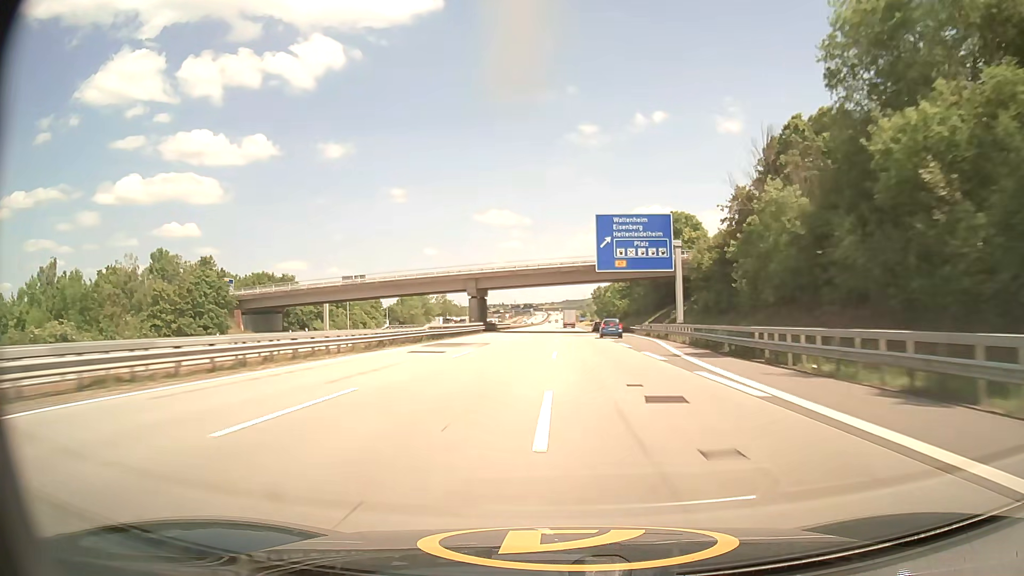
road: motorway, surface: asphalt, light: Day
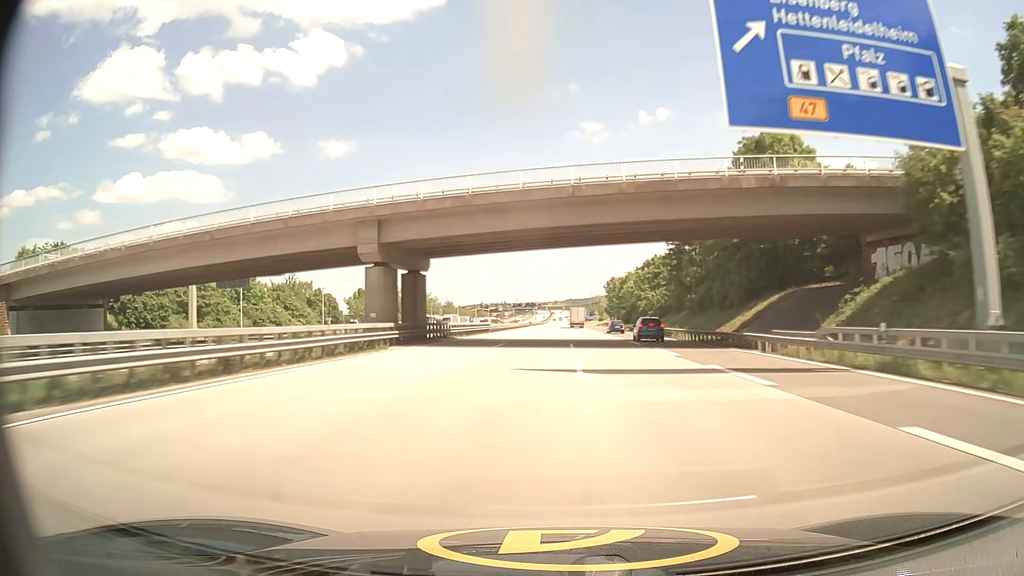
(0.0, +46.1) m; 0°
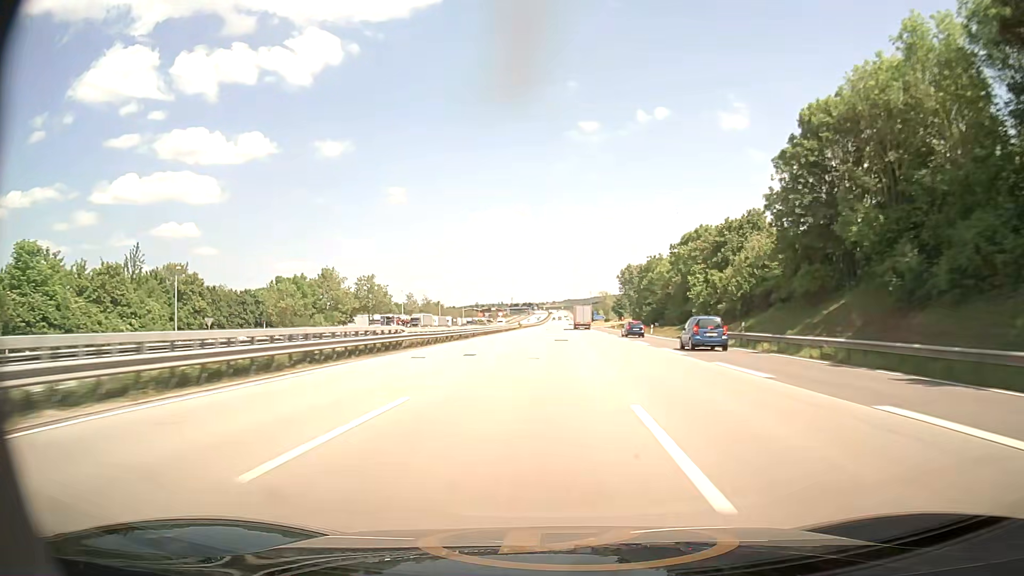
(-0.1, +45.7) m; -1°
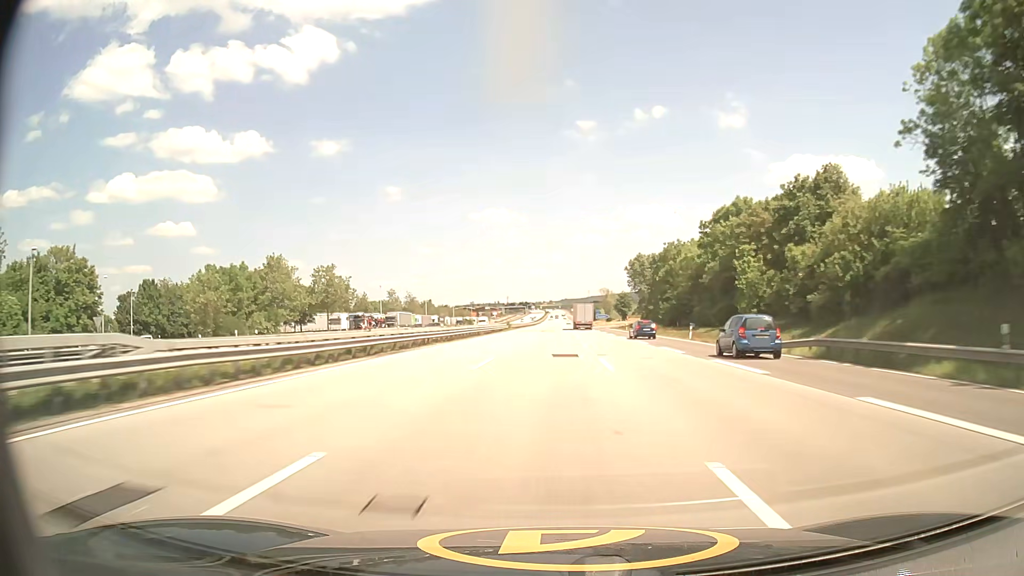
(+0.2, +22.7) m; +1°
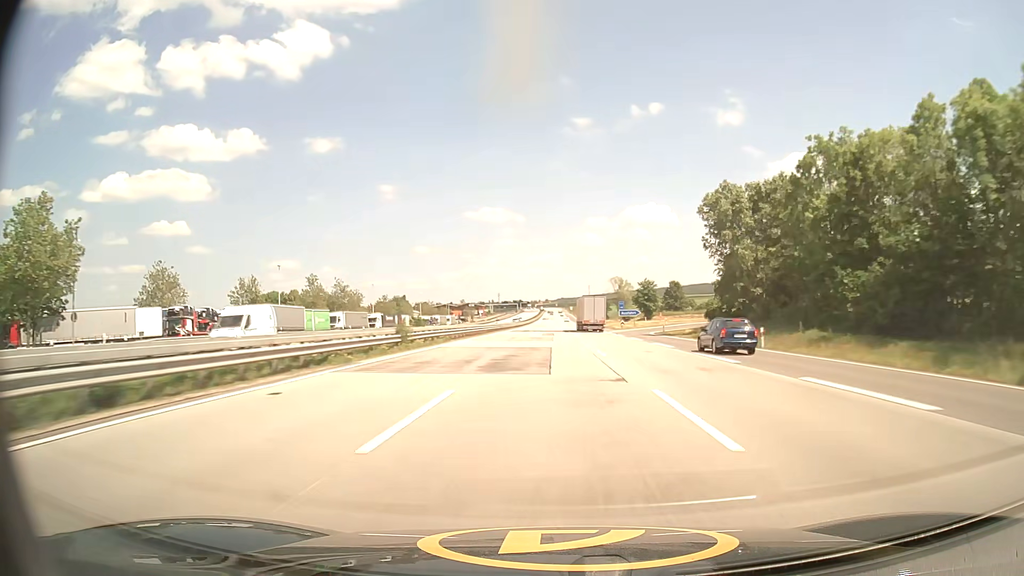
(+0.4, +67.8) m; +1°
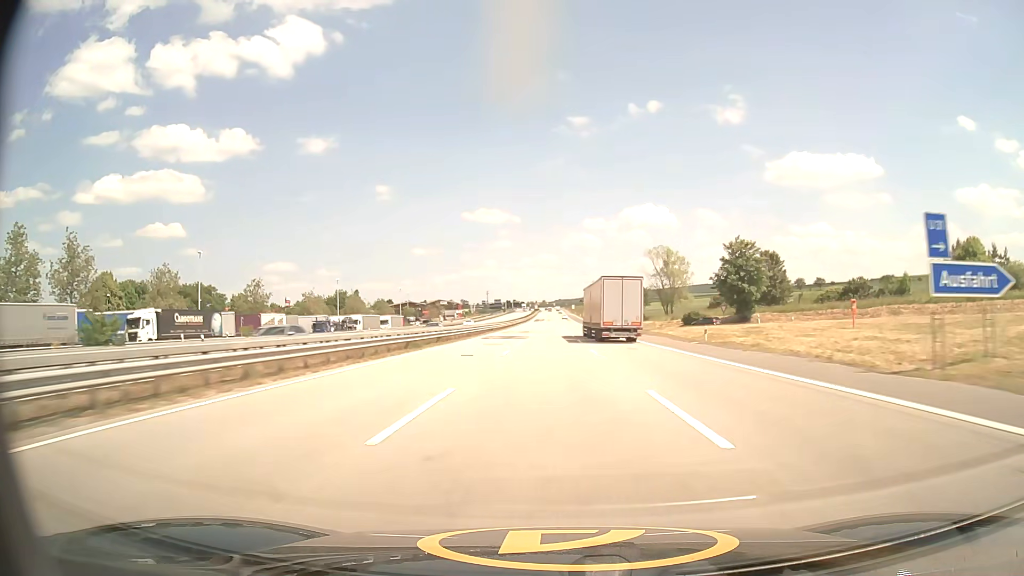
(+0.2, +89.3) m; 0°
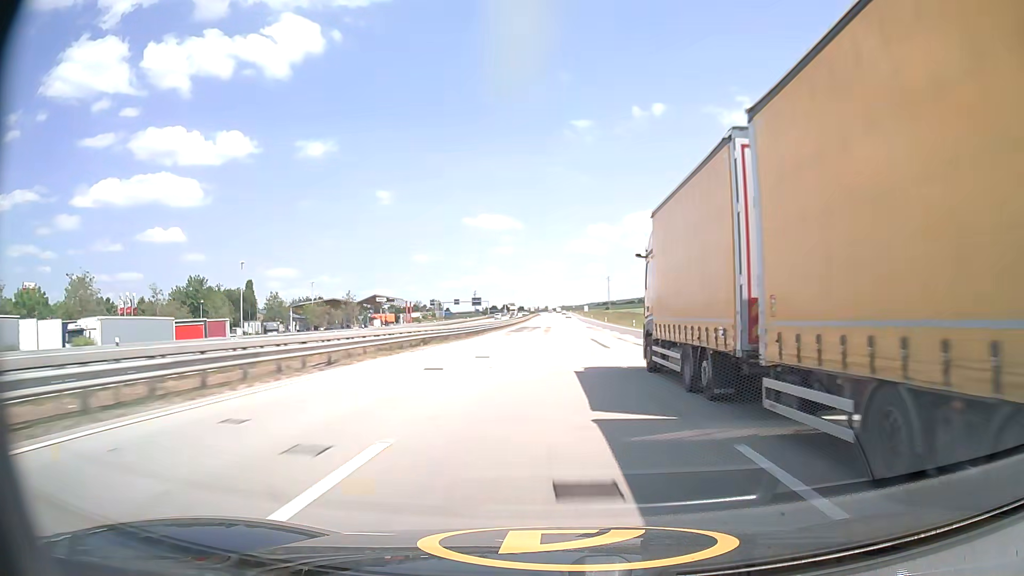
(-0.2, +110.0) m; 0°
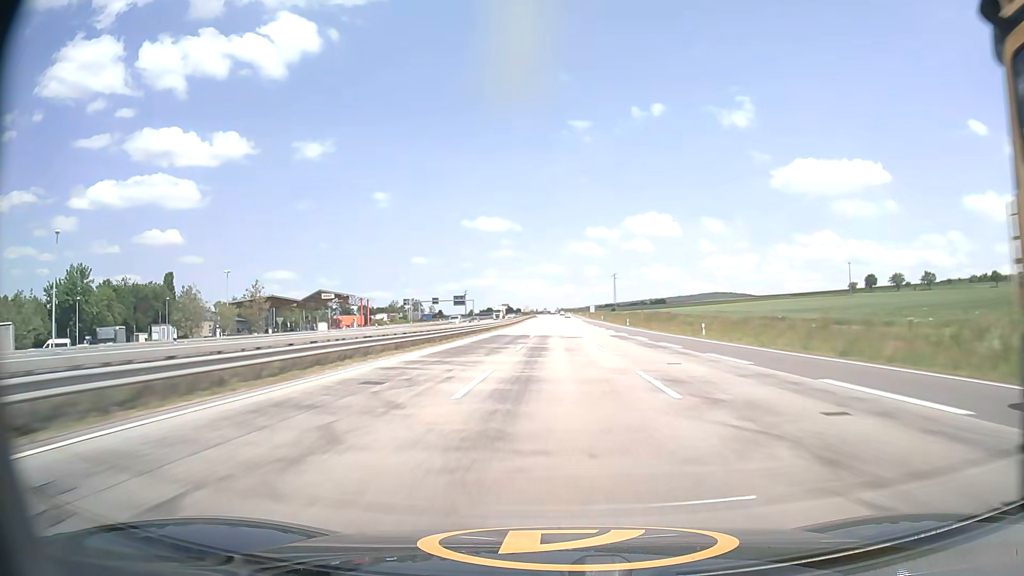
(+0.1, +43.3) m; 0°
(0, +10) (0, +20) (0, +30) (0, +40) (0, +50) (0, +60) (0, +70) (0, +80) (0, +90) (0, +100) m
